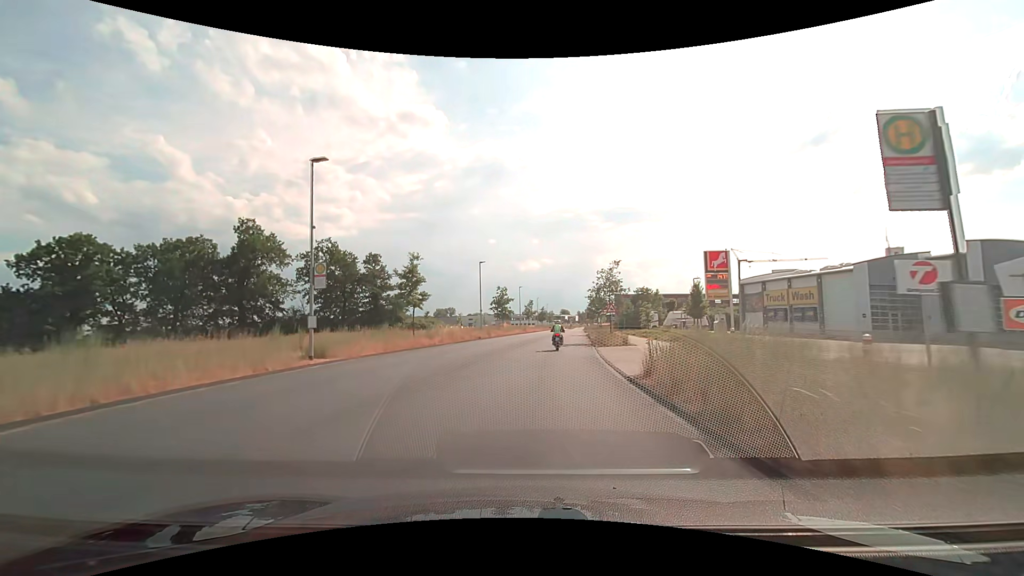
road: secondary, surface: asphalt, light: Day
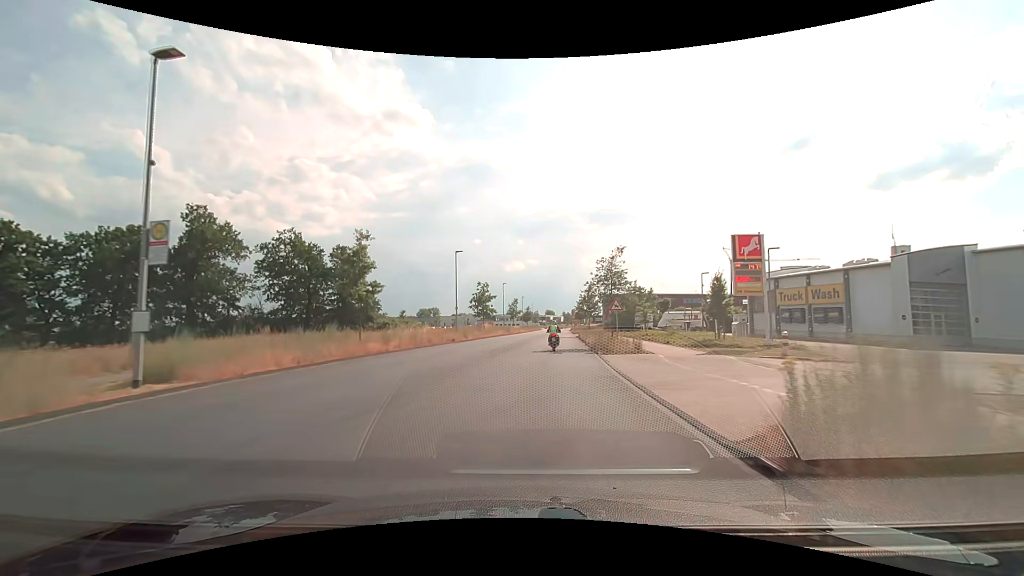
(+0.1, +7.7) m; +2°
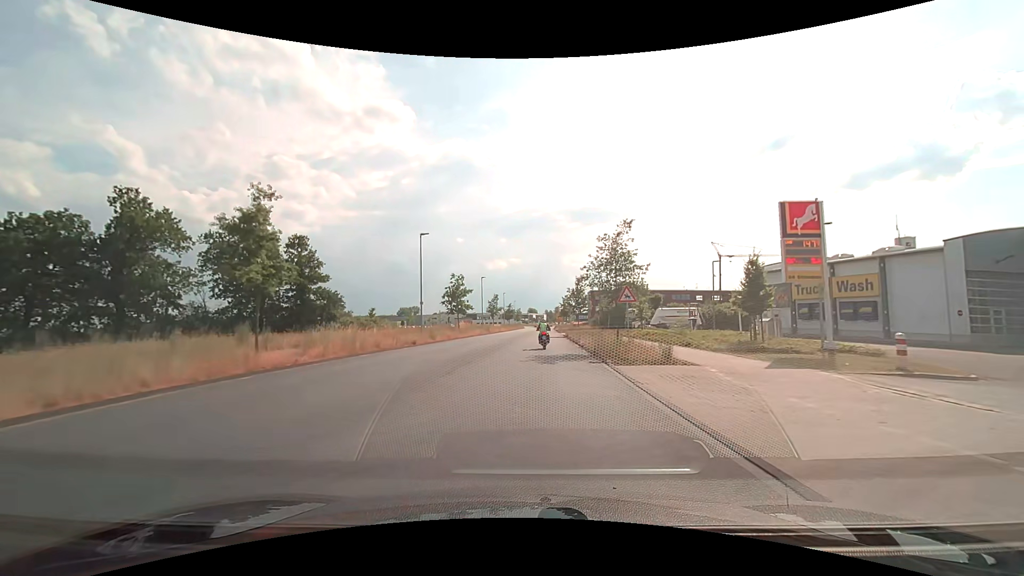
(+0.2, +7.8) m; +2°
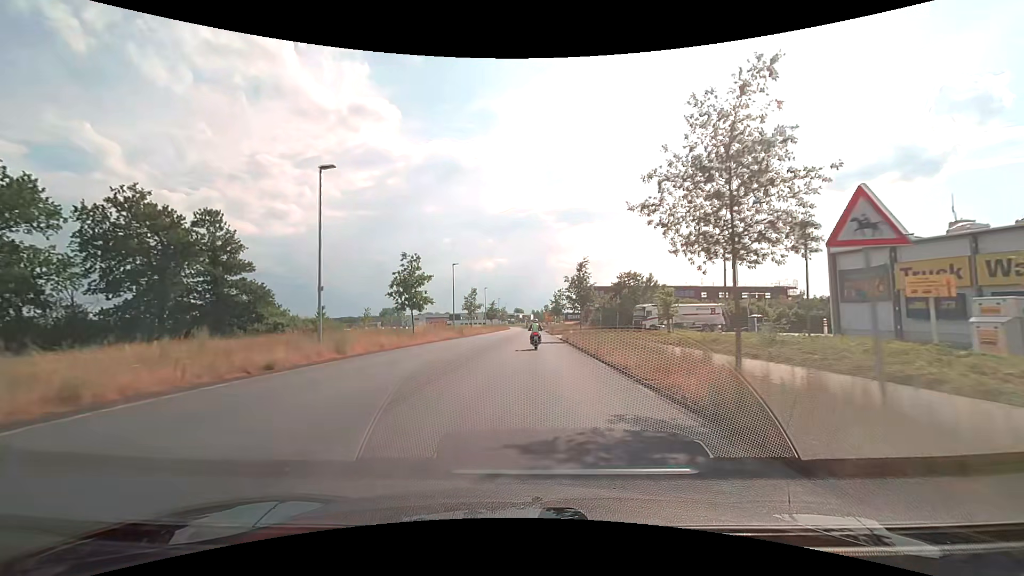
(+0.3, +15.7) m; +2°
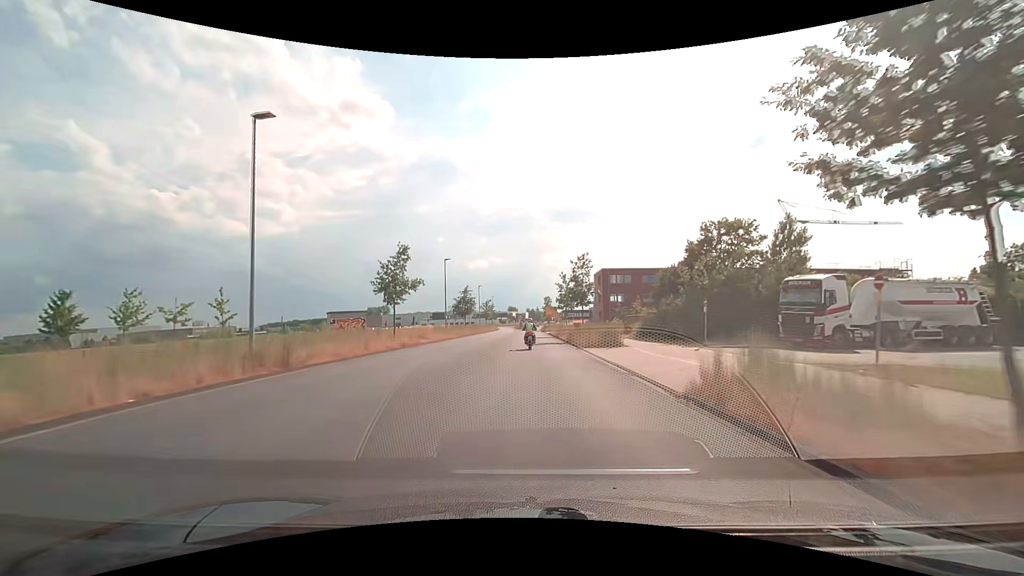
(+0.5, +38.8) m; +1°
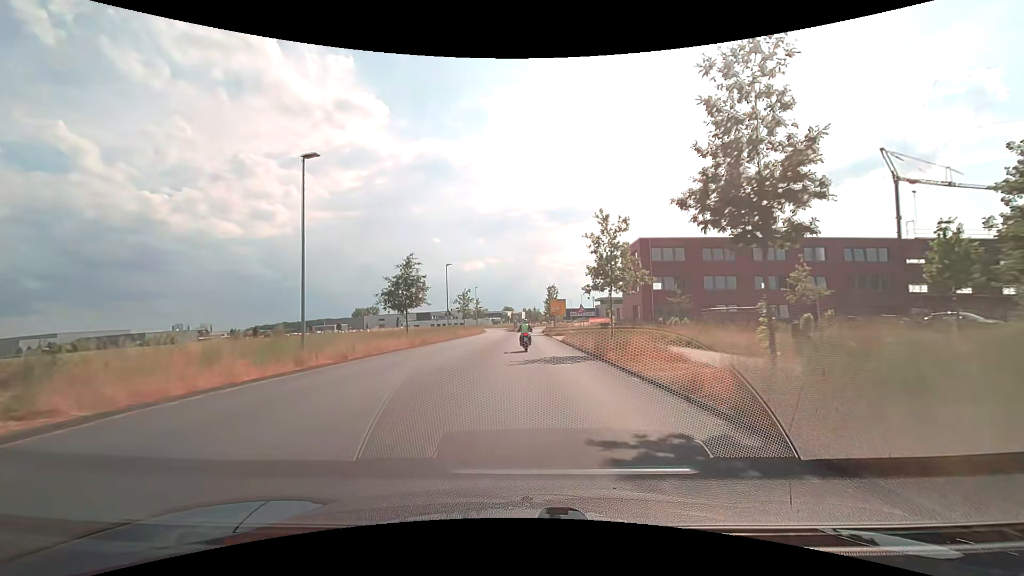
(+0.2, +31.4) m; 0°
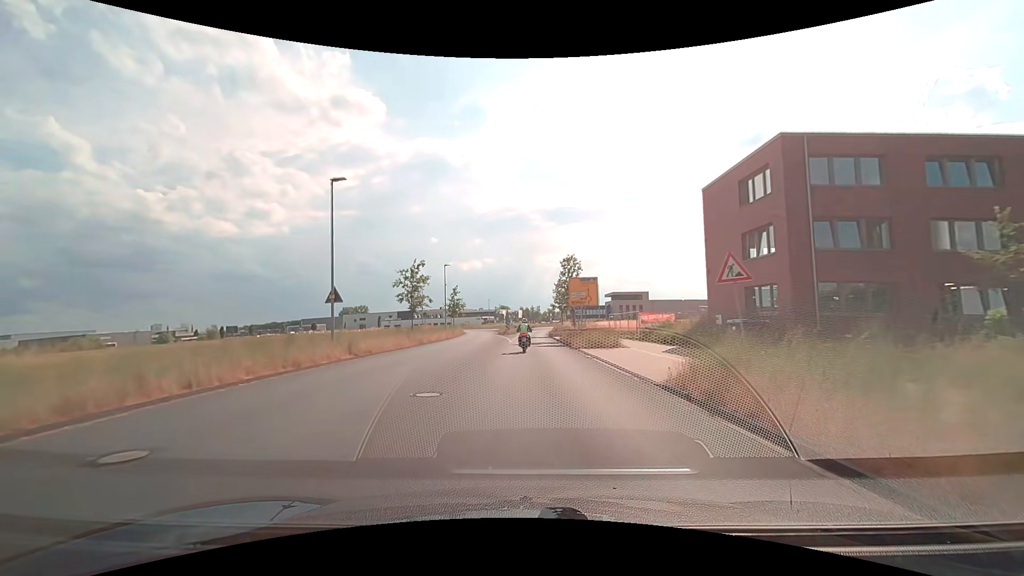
(+0.1, +31.3) m; +1°
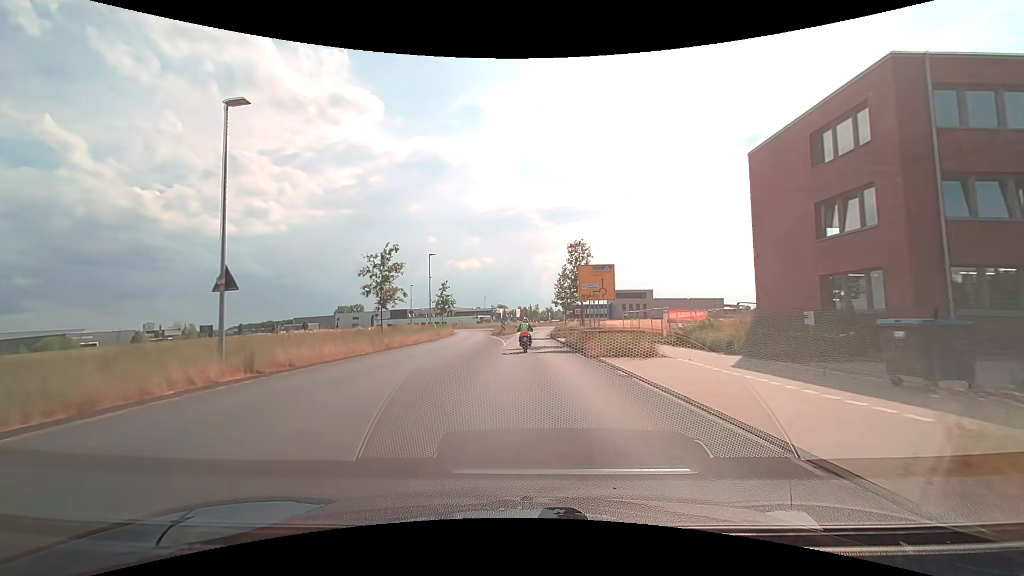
(0.0, +7.7) m; 0°
(0, +10) (0, +20) (0, +30) (0, +40) (+1, +50) (+1, +60) (+2, +70) (+5, +79) (+10, +88) (+12, +97) m
